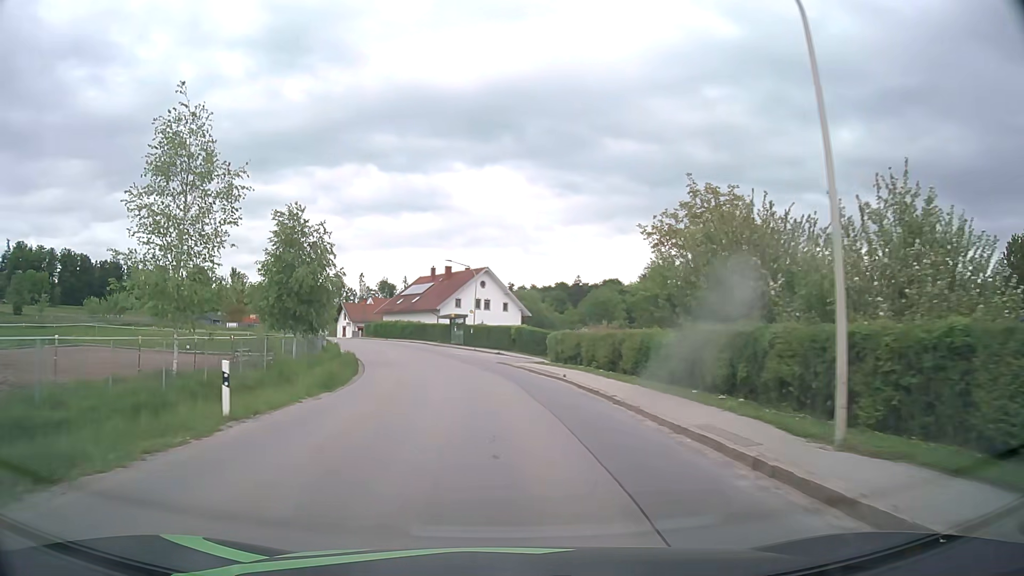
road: tertiary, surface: asphalt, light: Day
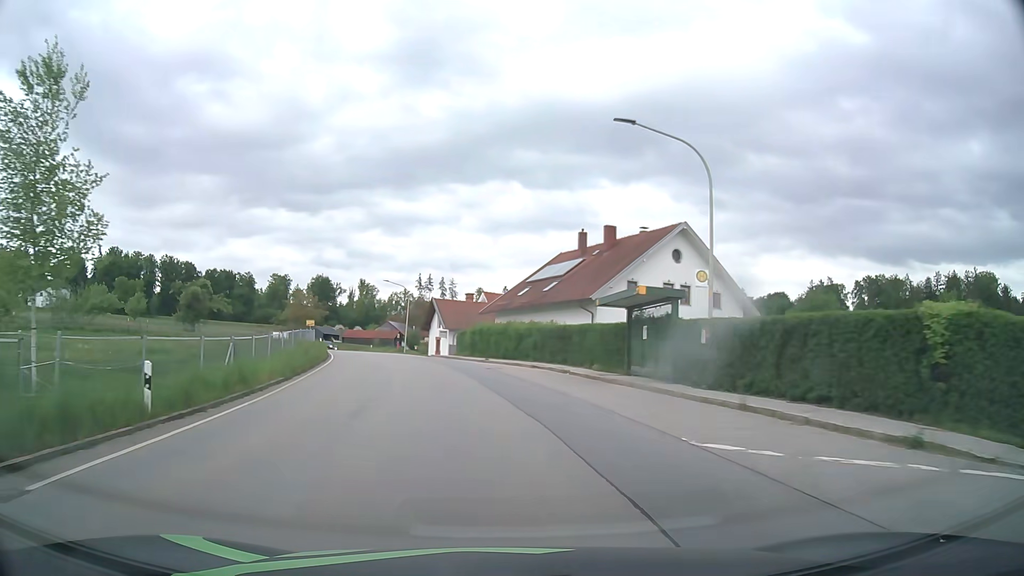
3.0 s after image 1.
(-3.8, +39.5) m; -13°
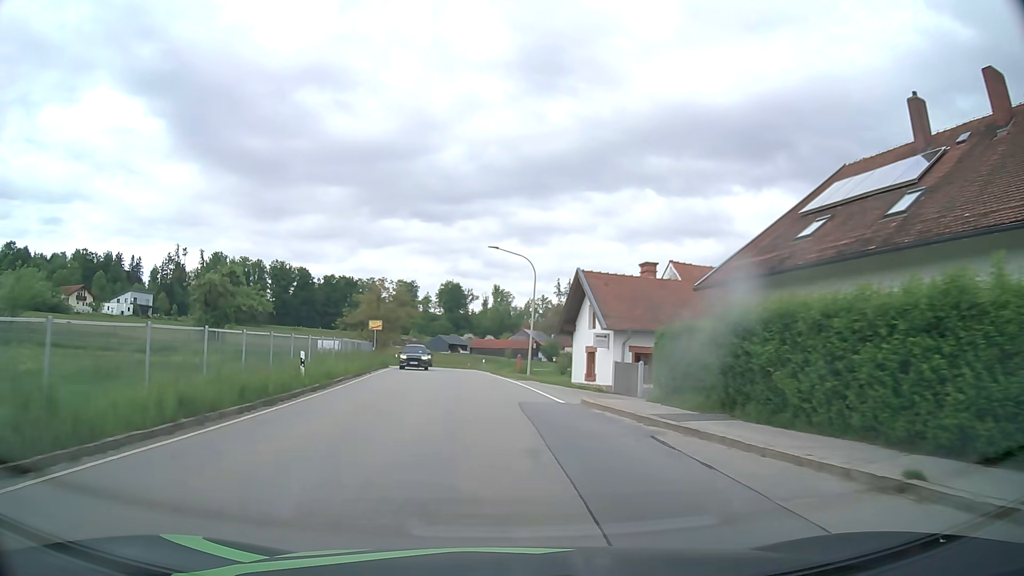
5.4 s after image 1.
(-3.4, +30.9) m; -12°
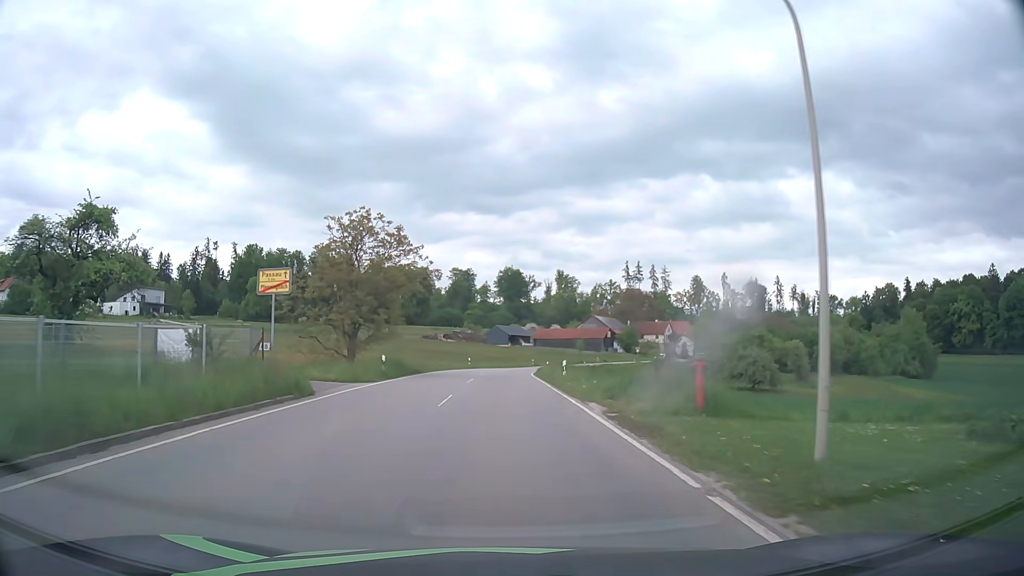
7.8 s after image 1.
(-1.7, +31.5) m; -5°
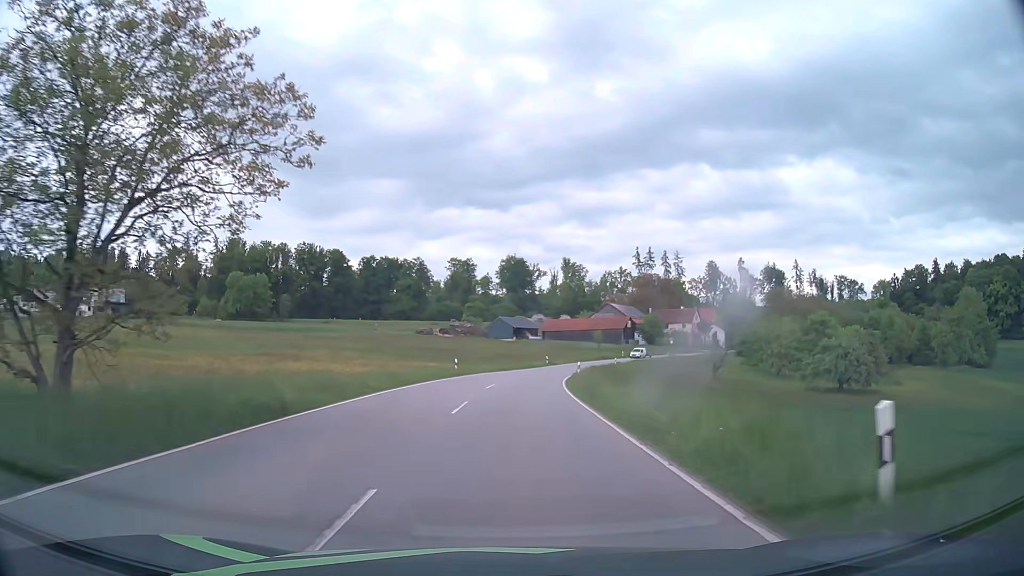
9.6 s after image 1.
(-0.3, +24.9) m; -1°
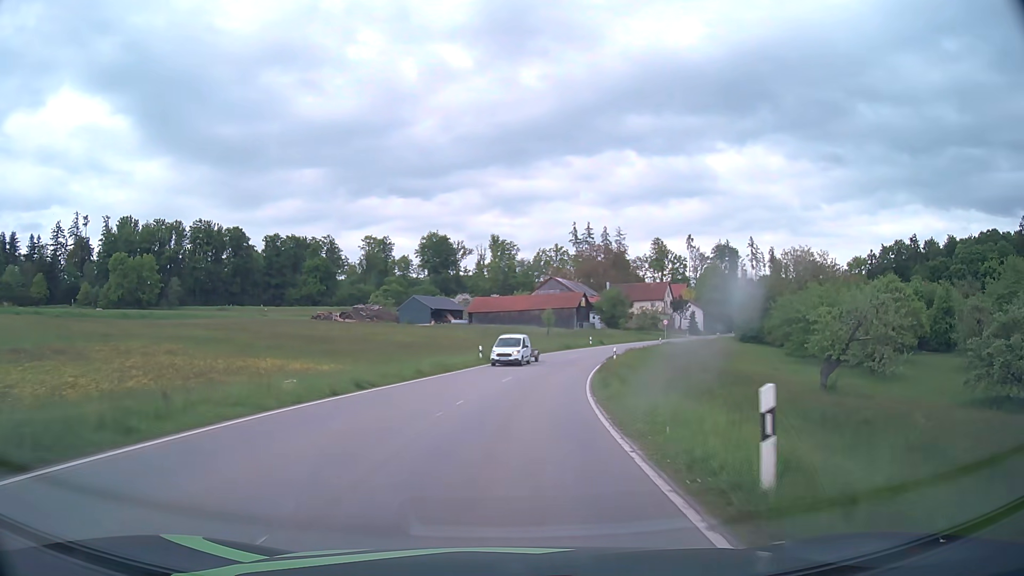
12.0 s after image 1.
(+1.7, +38.1) m; +6°
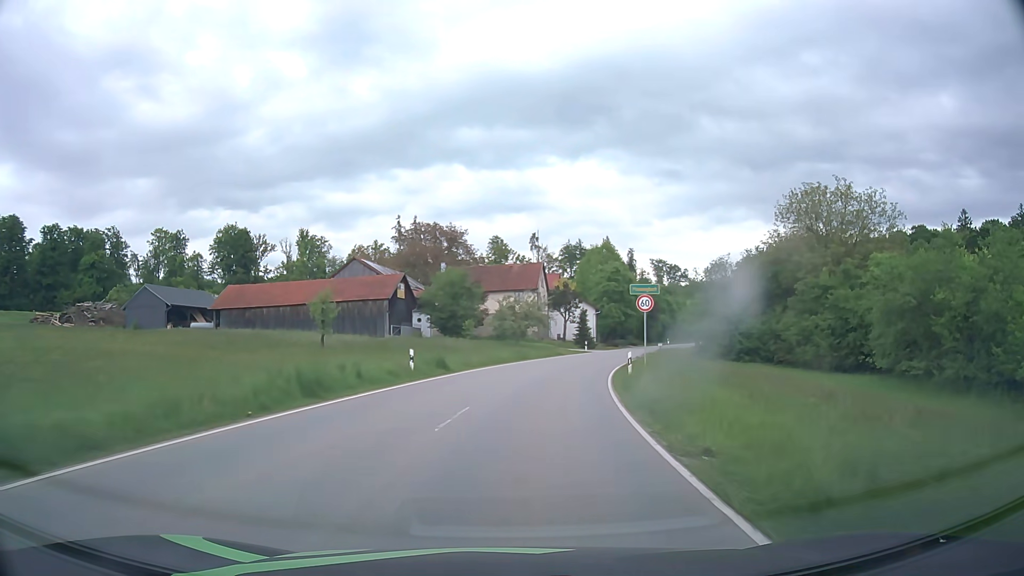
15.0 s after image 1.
(+6.0, +49.8) m; +15°
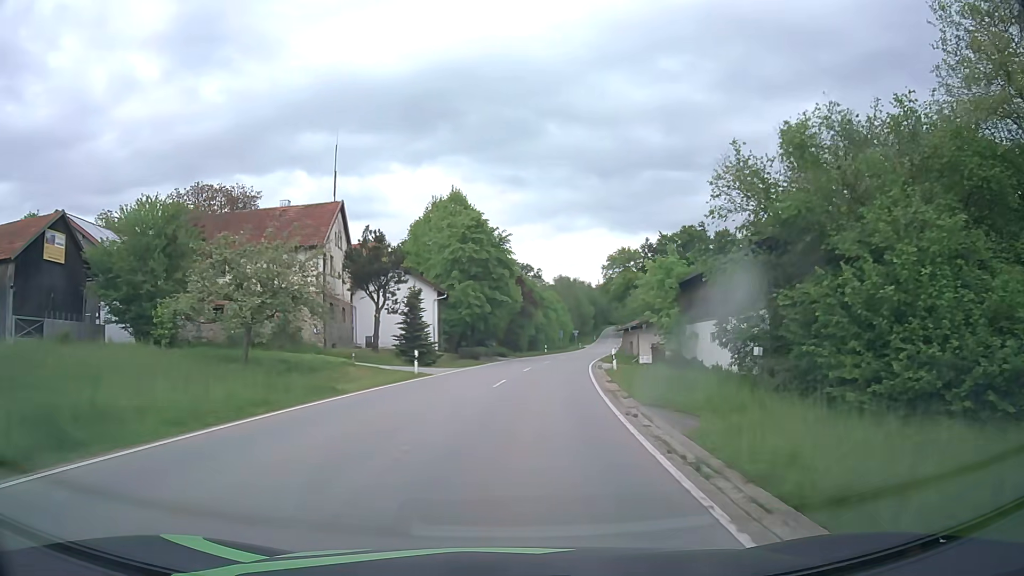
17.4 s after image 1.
(+4.7, +37.3) m; +14°
(0, +10) (+1, +20) (+2, +30) (+4, +40) (+5, +50) (+7, +60) (+9, +69) (+11, +79) (+12, +89) (+14, +99) m
